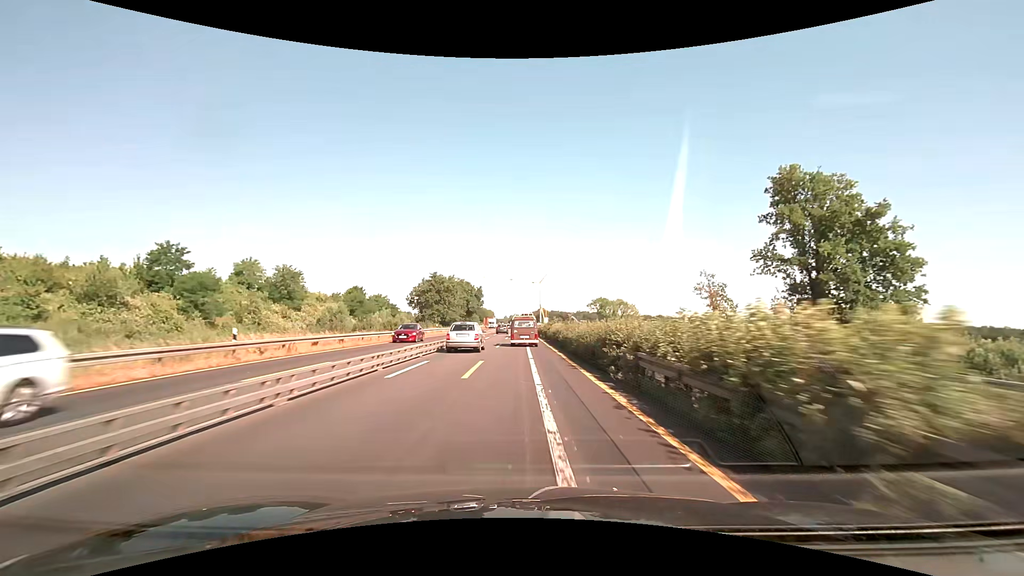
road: motorway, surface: asphalt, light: Day
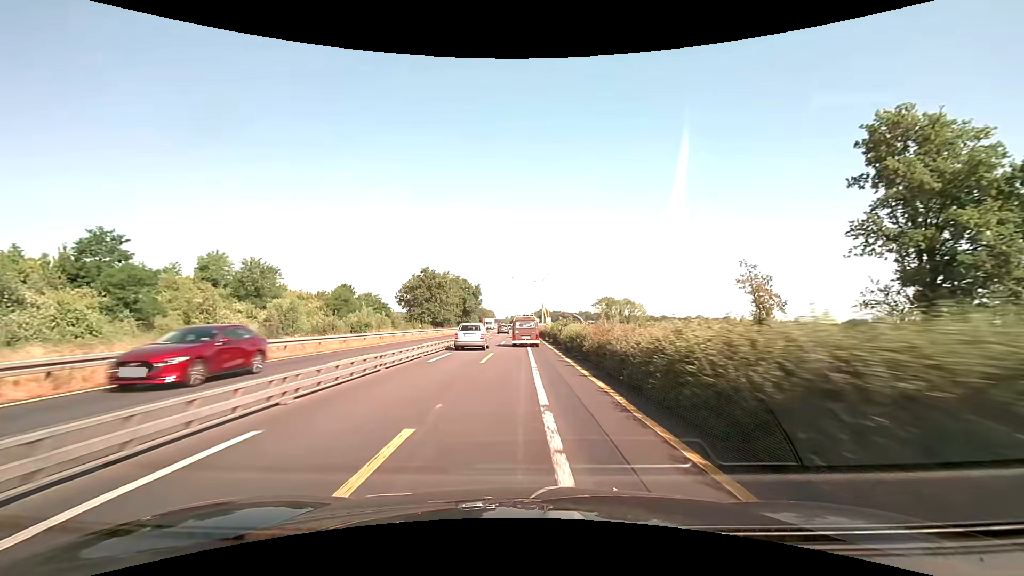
(0.0, +11.9) m; 0°
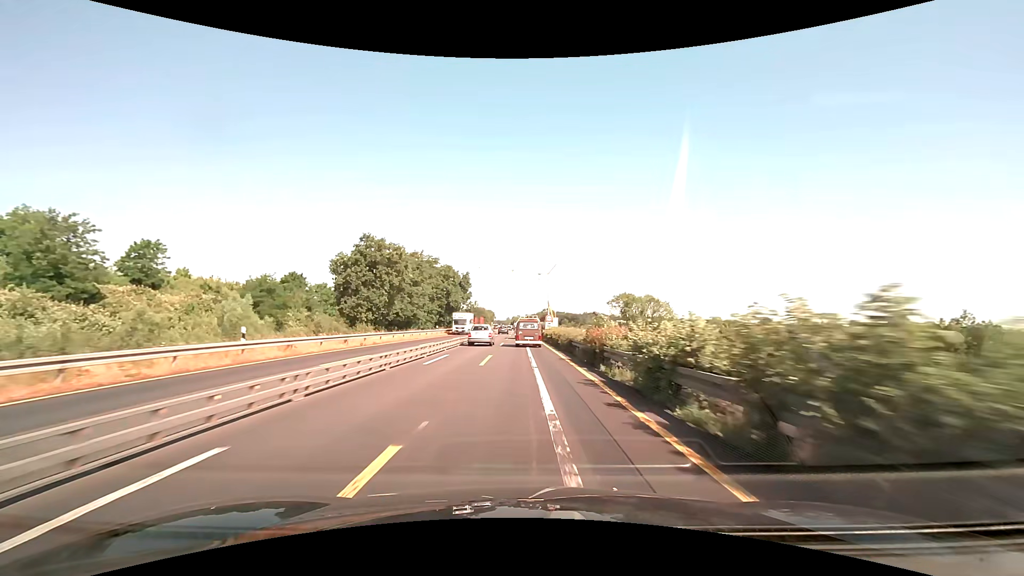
(-0.1, +36.0) m; 0°
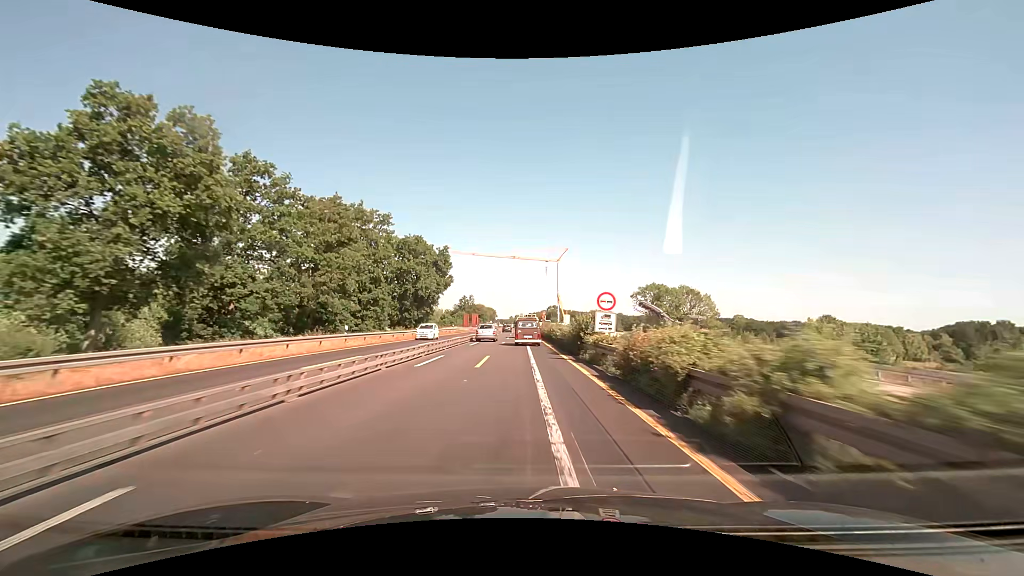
(-0.1, +36.4) m; 0°
